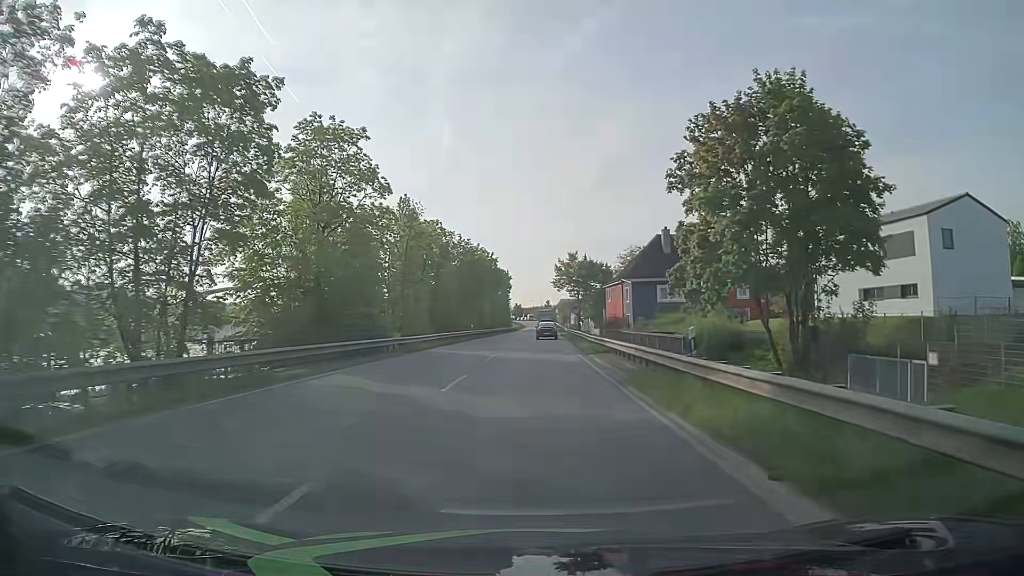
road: primary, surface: asphalt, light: Day
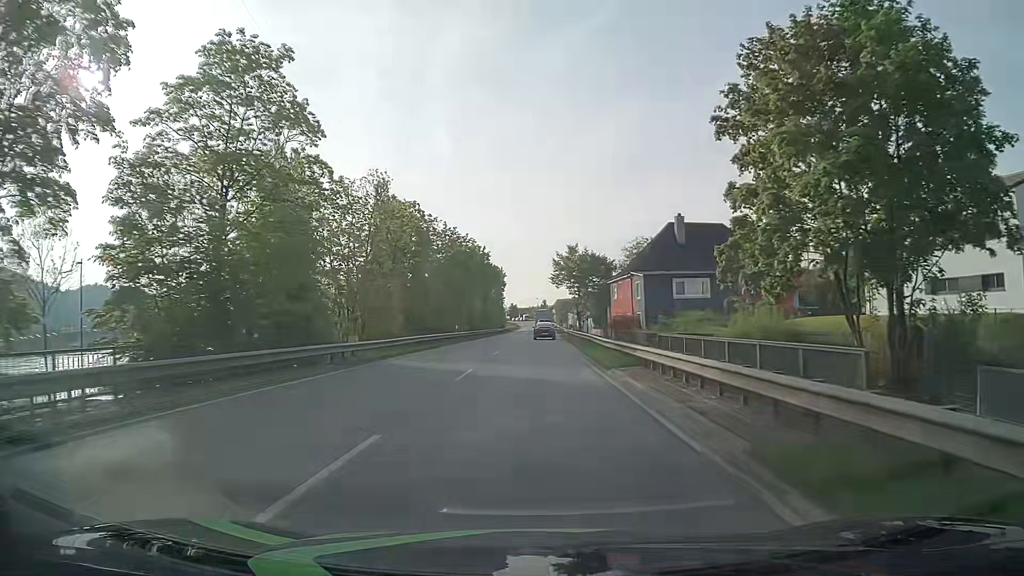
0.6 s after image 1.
(0.0, +9.4) m; 0°
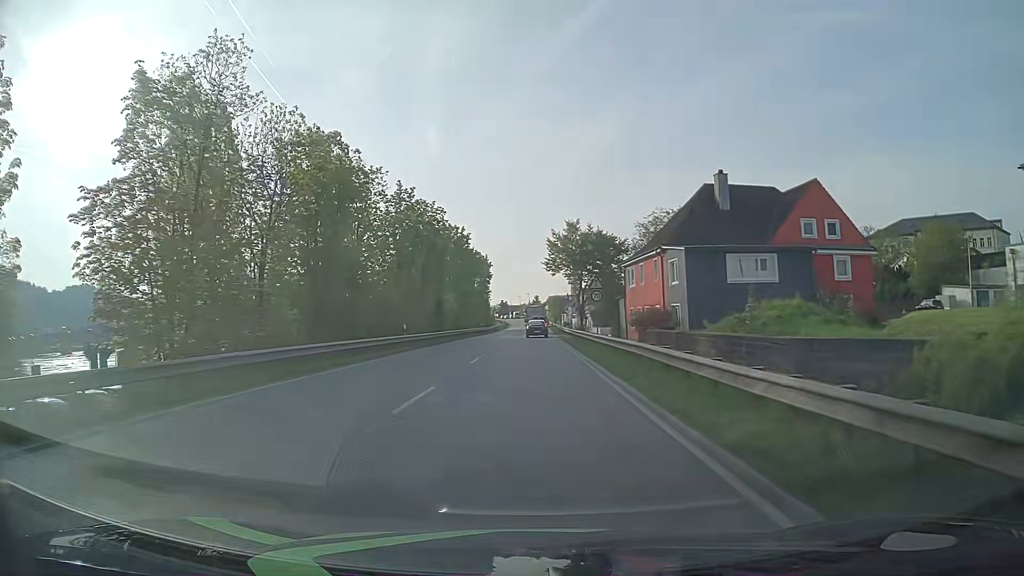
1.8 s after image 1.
(+0.1, +18.5) m; +1°
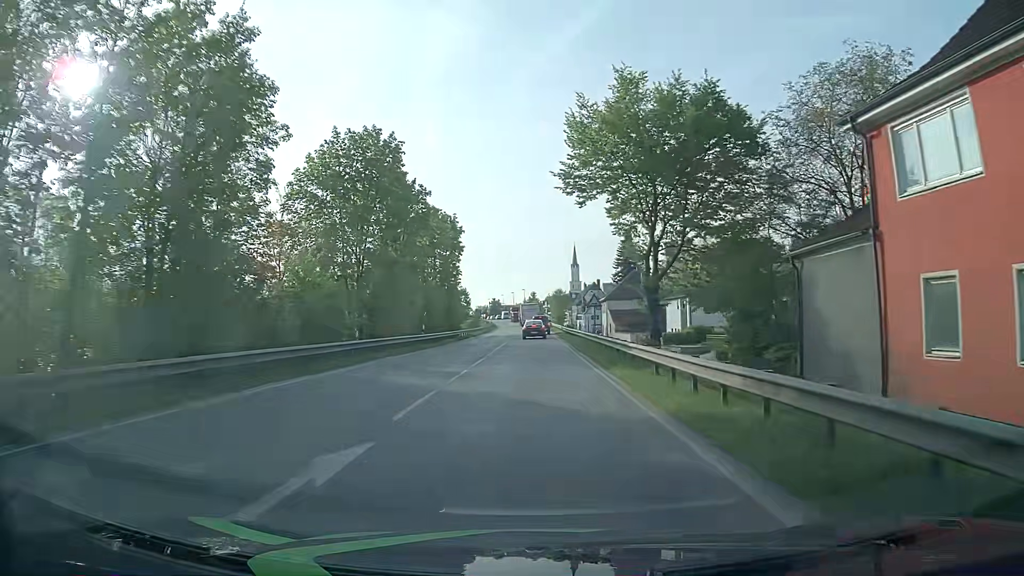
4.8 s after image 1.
(0.0, +42.4) m; 0°
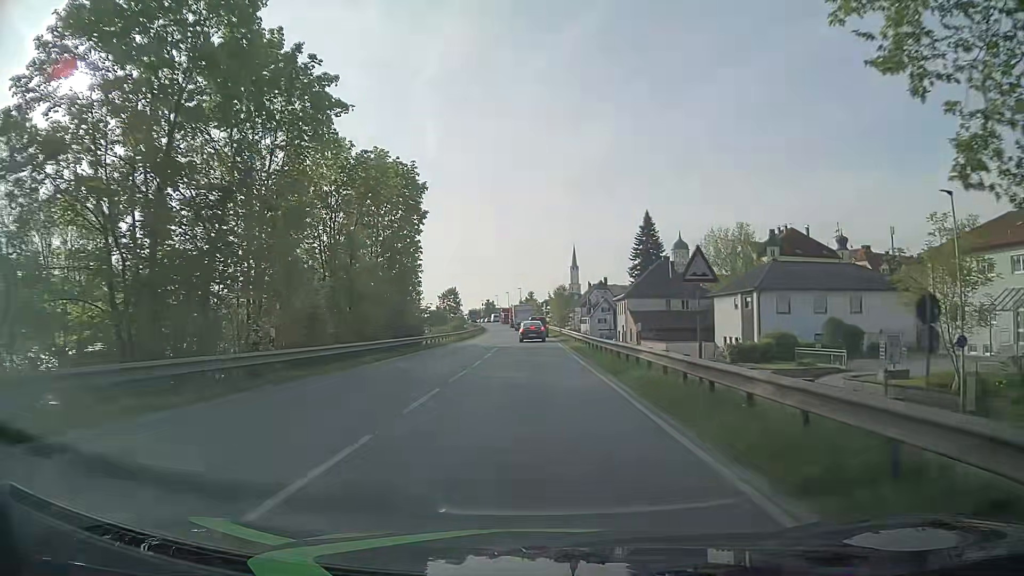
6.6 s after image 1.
(0.0, +23.4) m; +1°
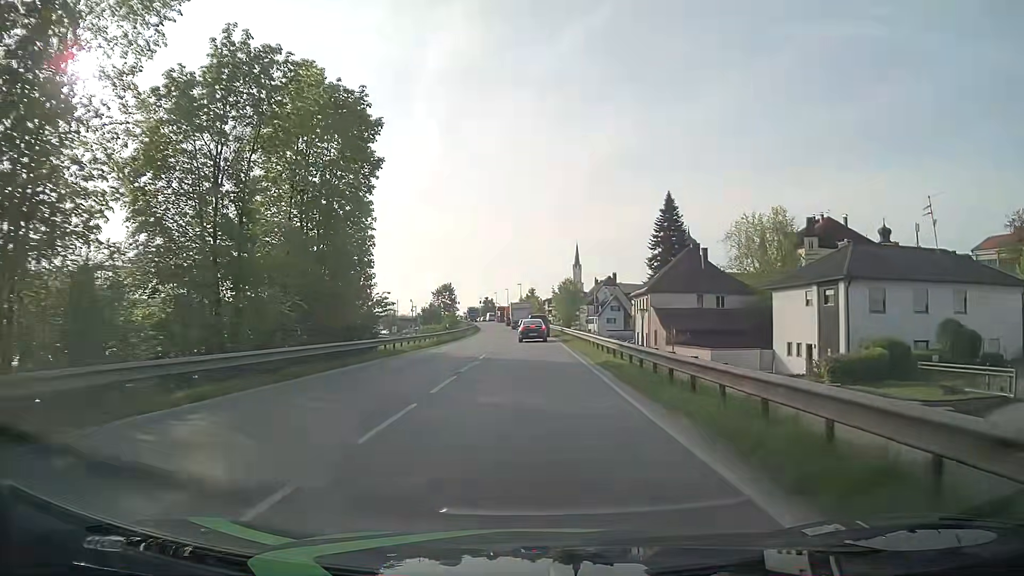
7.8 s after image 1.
(-0.1, +14.7) m; -1°
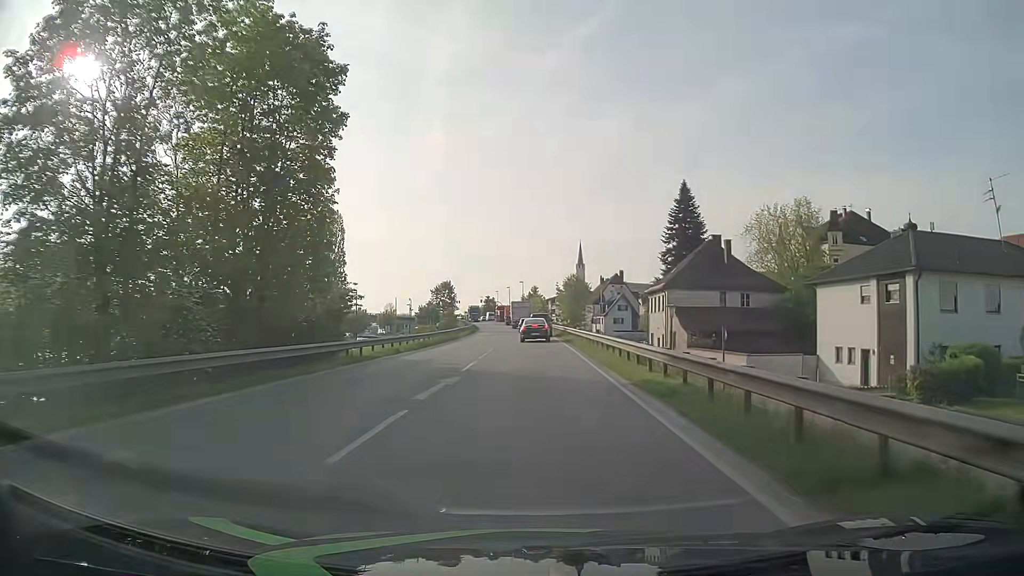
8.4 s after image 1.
(0.0, +7.1) m; 0°
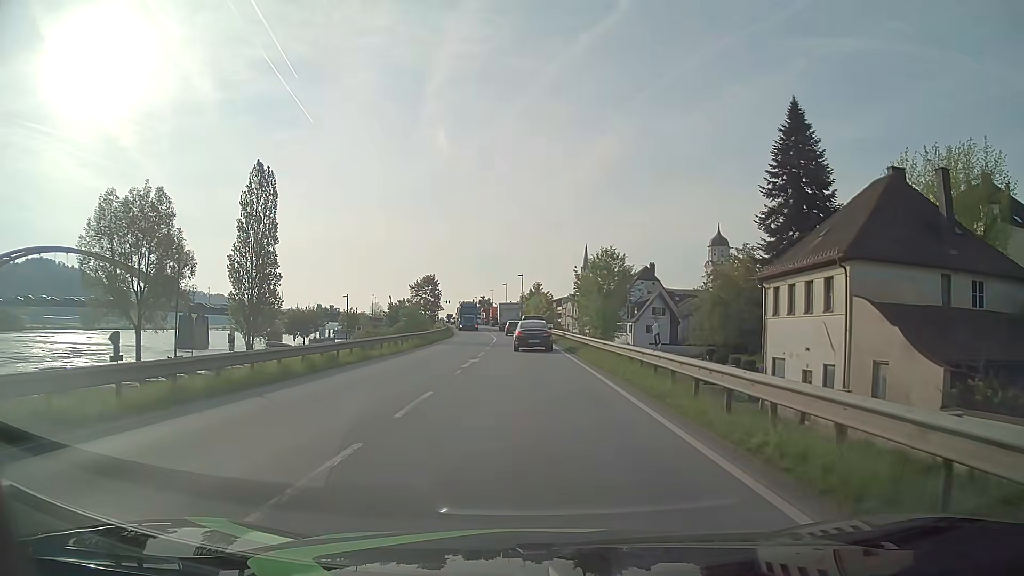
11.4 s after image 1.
(-0.2, +32.9) m; 0°
(0, +10) (0, +20) (0, +30) (0, +40) (-1, +50) (-1, +60) (-2, +70) (-2, +80) (-3, +90) (-4, +100) m
